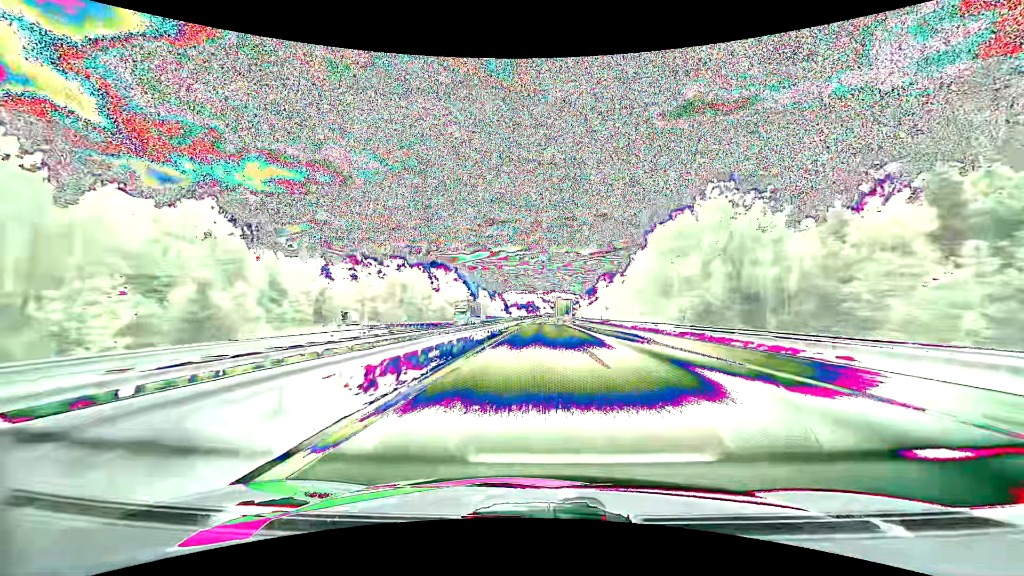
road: motorway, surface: asphalt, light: Day
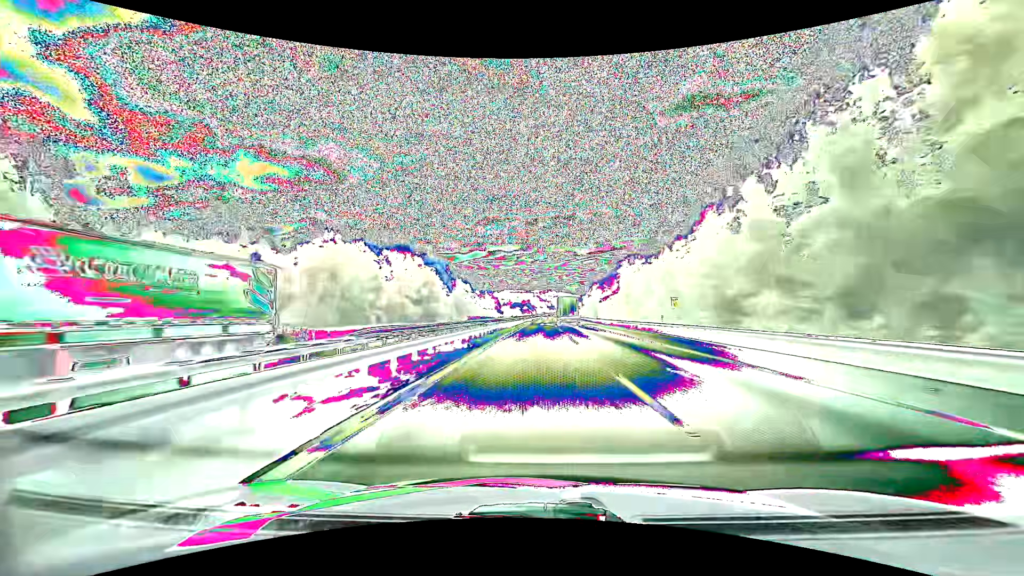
(+0.1, +43.1) m; 0°
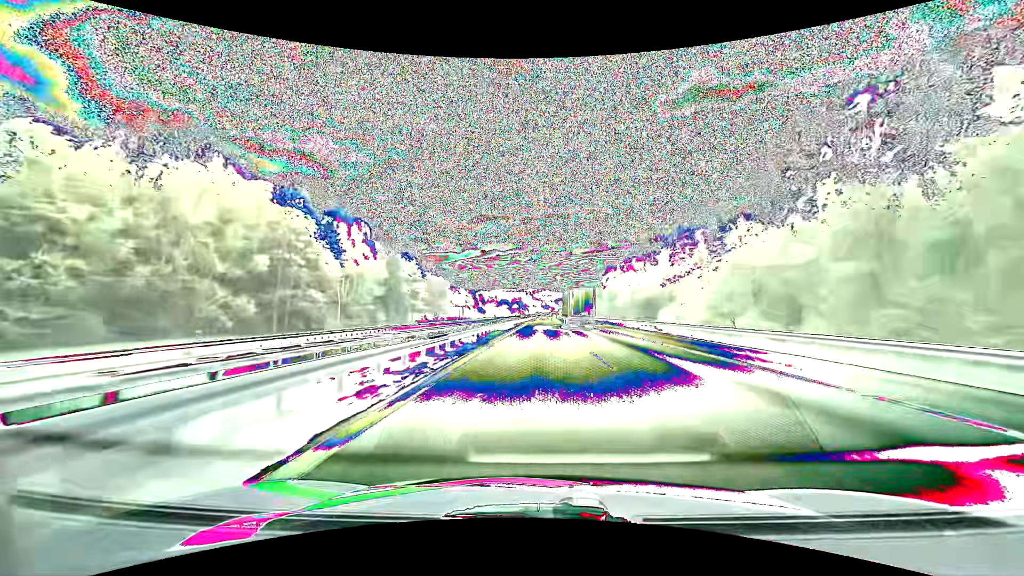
(+0.3, +65.7) m; +1°
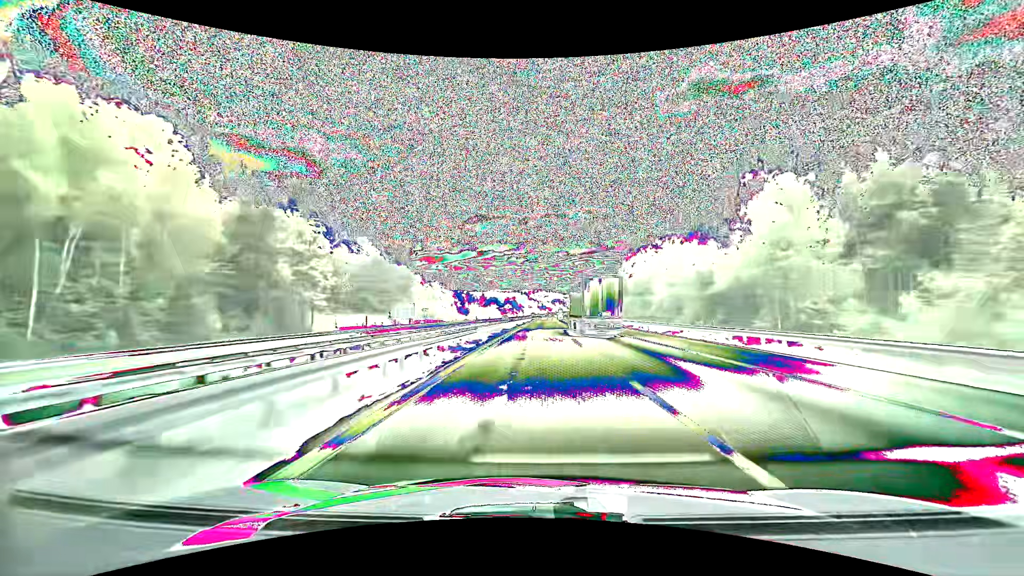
(+0.2, +44.5) m; +1°
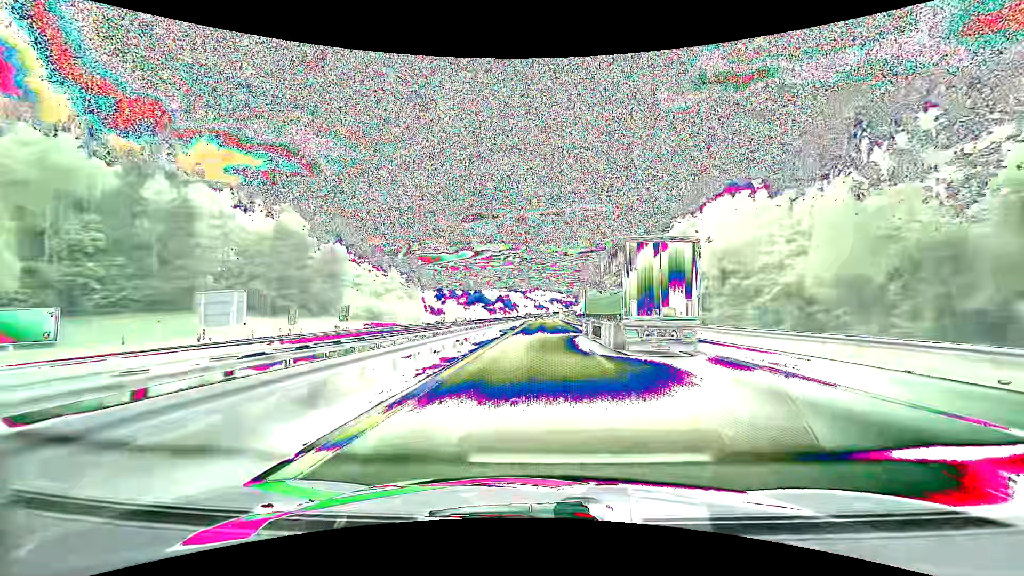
(+0.1, +44.9) m; 0°
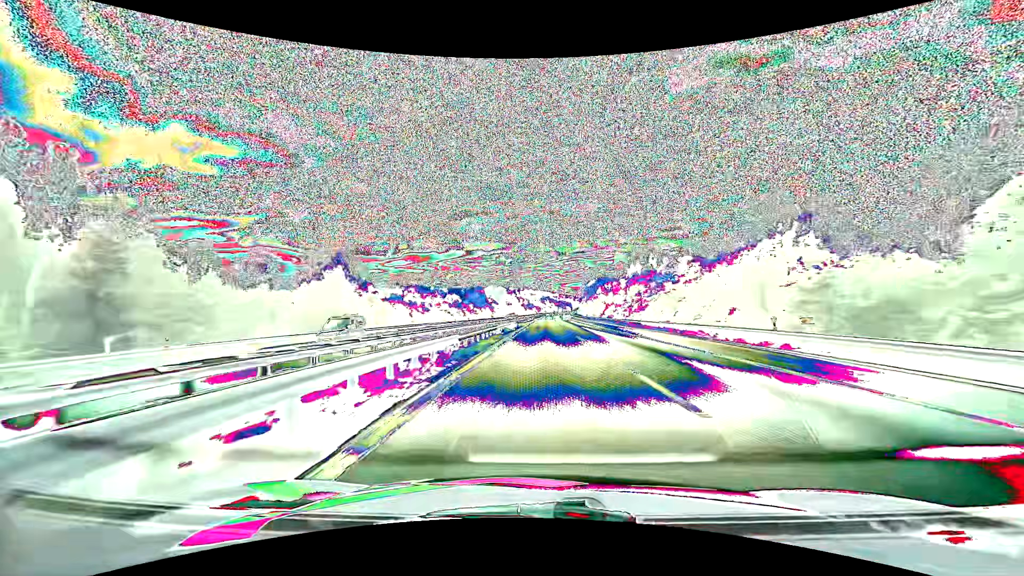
(+1.0, +113.9) m; +1°
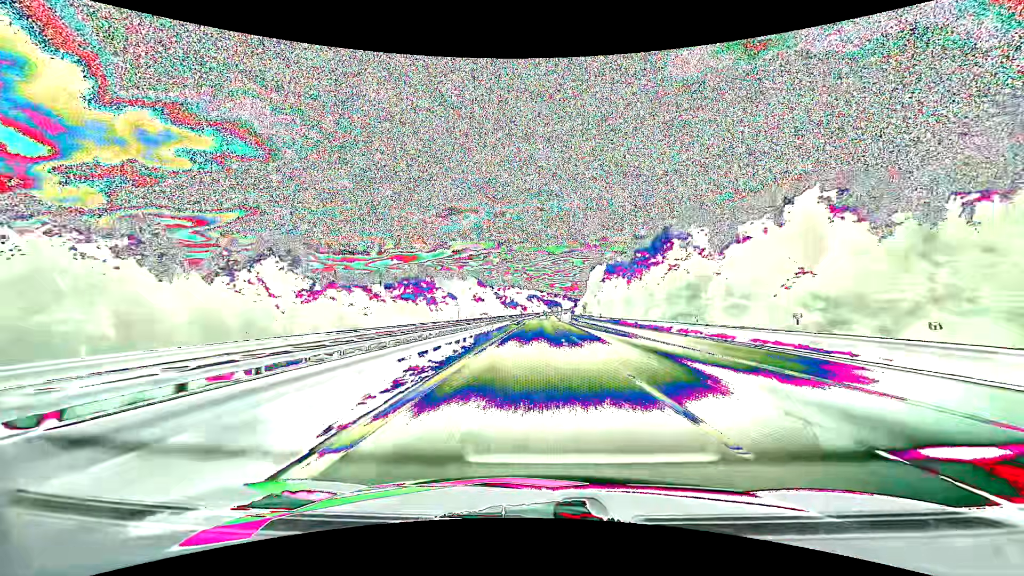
(+1.2, +91.8) m; +1°
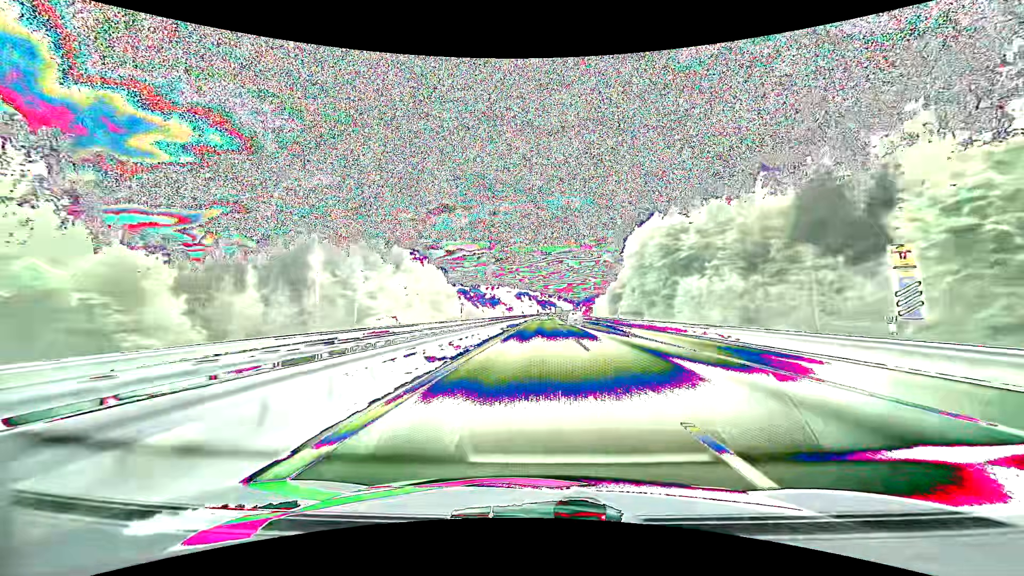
(+0.7, +113.1) m; +1°
(0, +10) (0, +20) (0, +30) (0, +40) (0, +50) (0, +60) (+1, +70) (+1, +80) (+1, +90) (+1, +100) m
